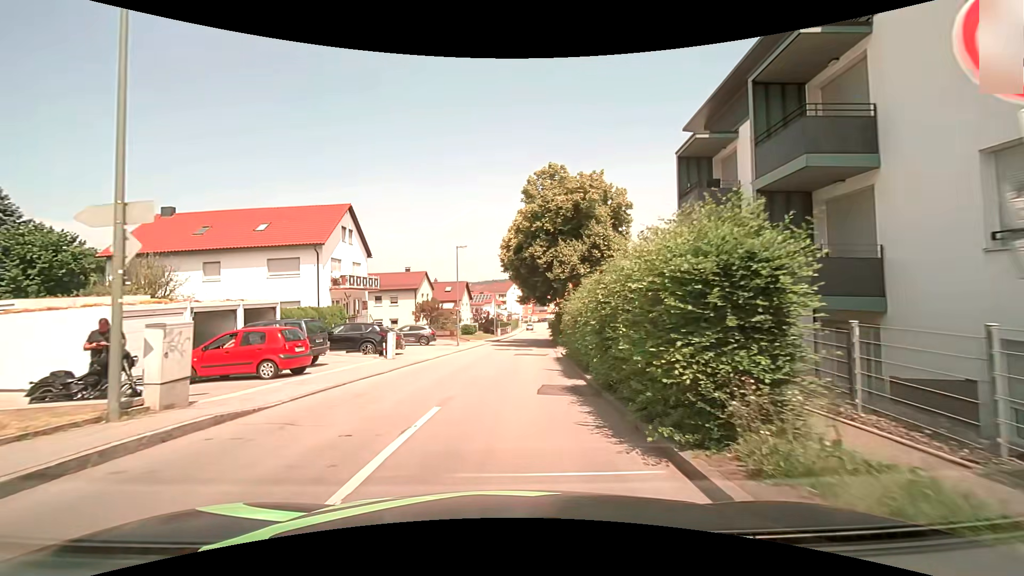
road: unclassified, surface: asphalt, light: Day
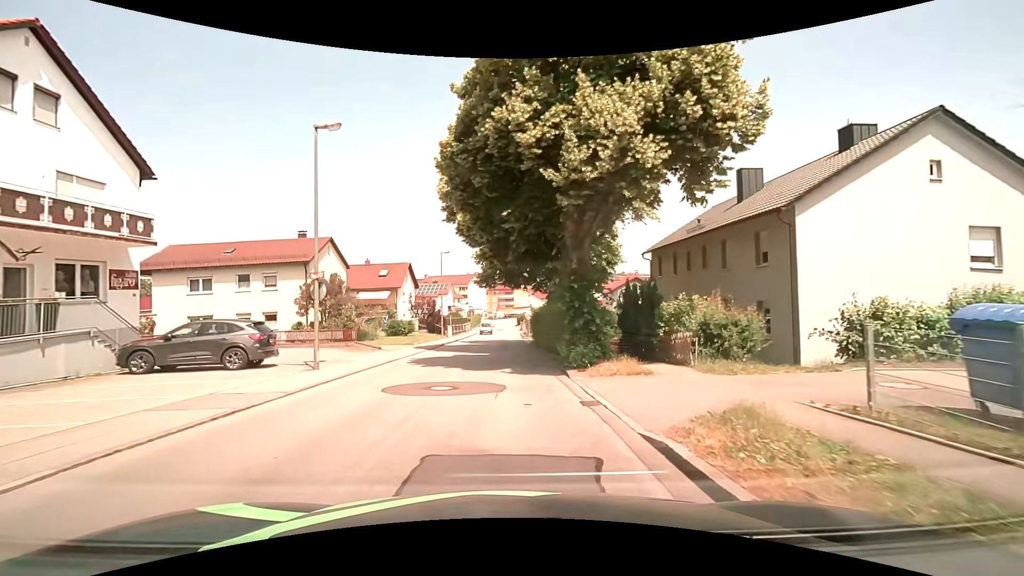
(+0.8, +22.7) m; +4°
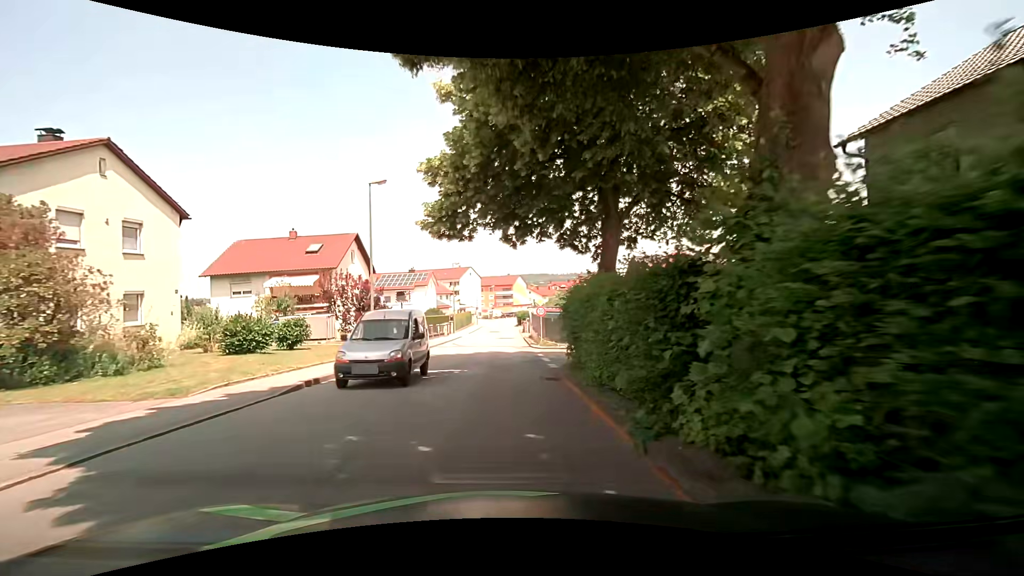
(0.0, +22.5) m; 0°
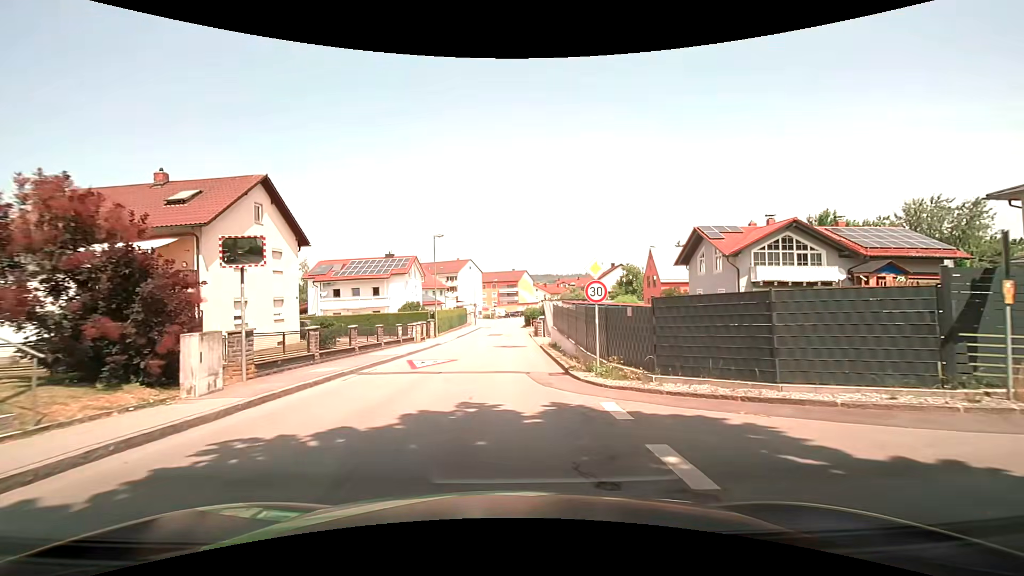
(-0.1, +17.9) m; 0°
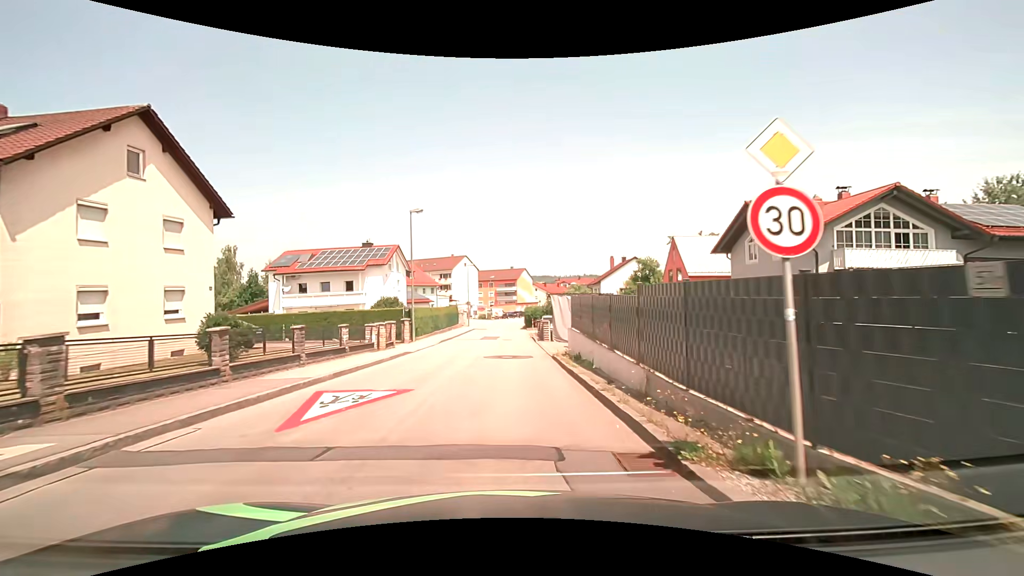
(-0.1, +8.8) m; 0°
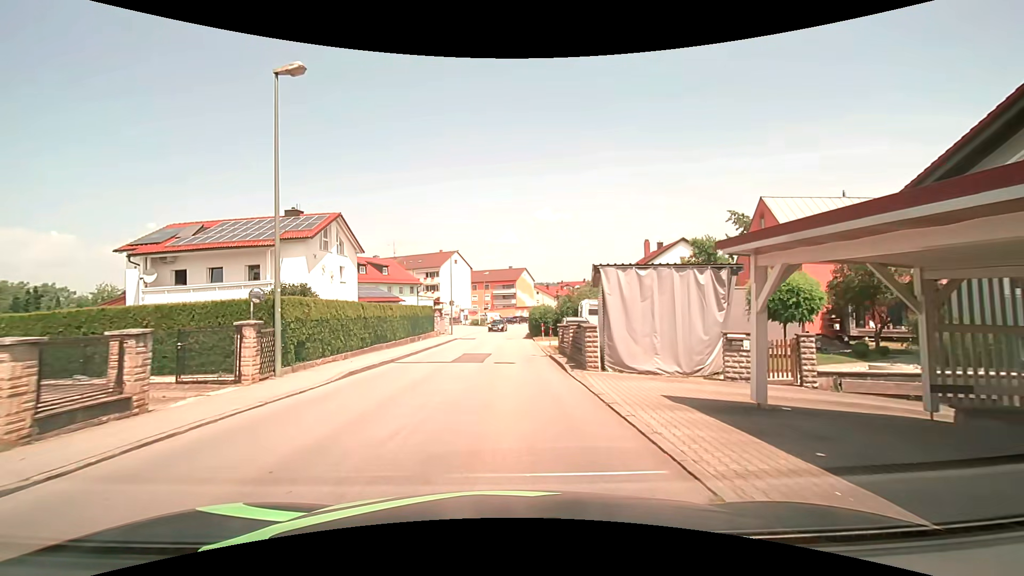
(0.0, +17.8) m; 0°
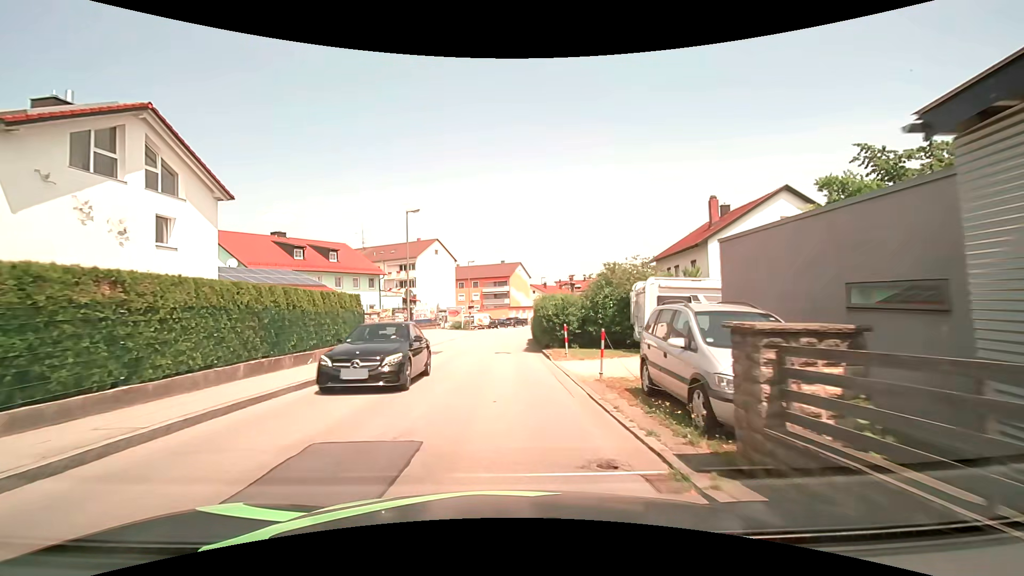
(+0.1, +17.9) m; +1°
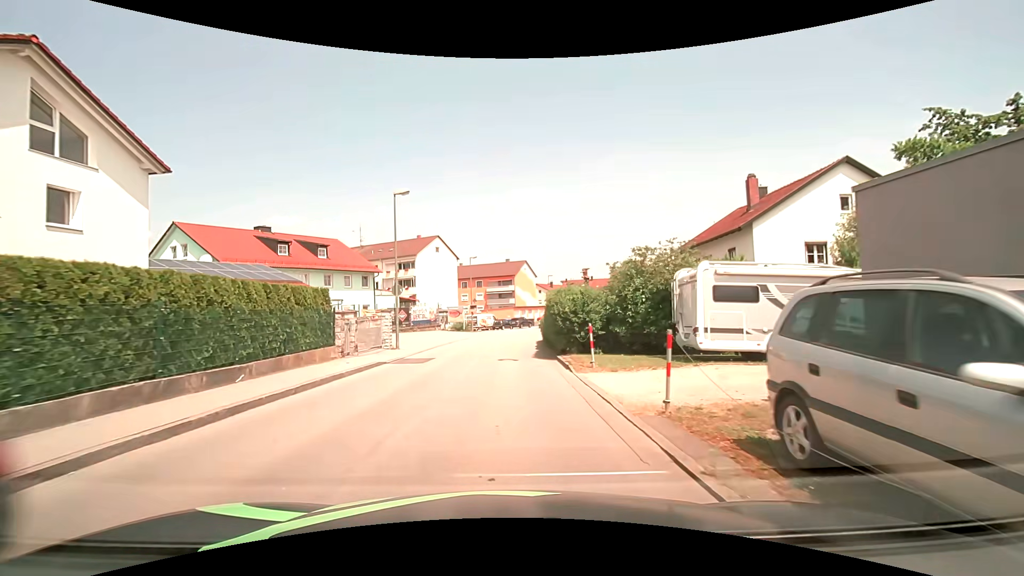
(0.0, +4.5) m; 0°
(0, +10) (0, +20) (0, +30) (+1, +40) (+2, +50) (+4, +60) (+7, +69) (+11, +79) (+14, +88) (+18, +97) m
